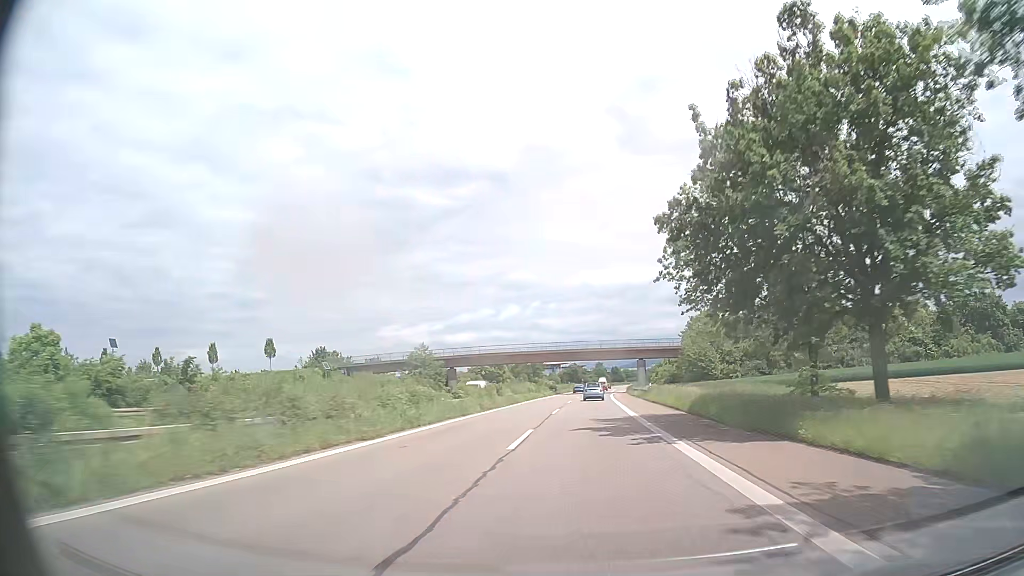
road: trunk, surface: asphalt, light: Day
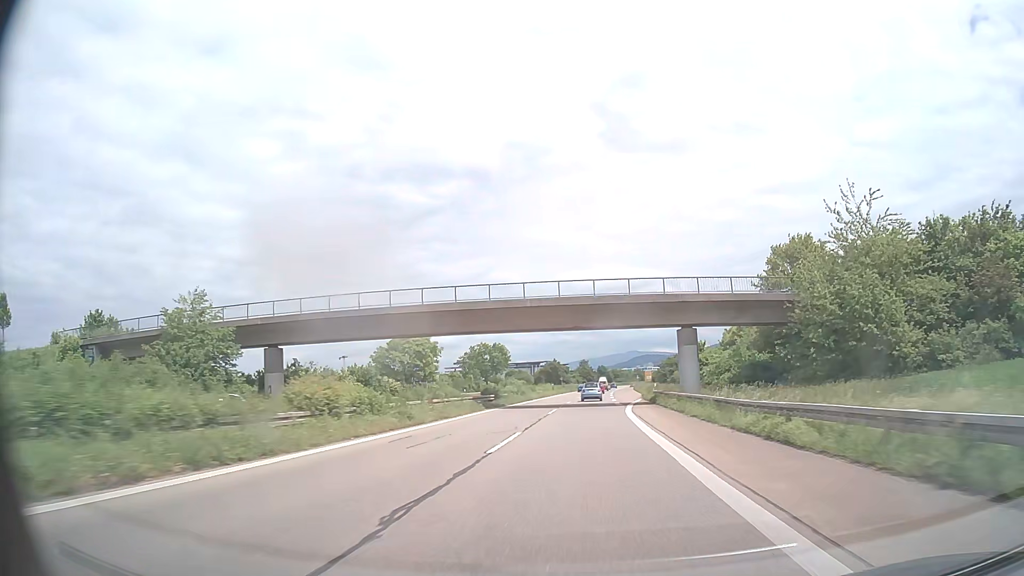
(+0.8, +54.8) m; +1°
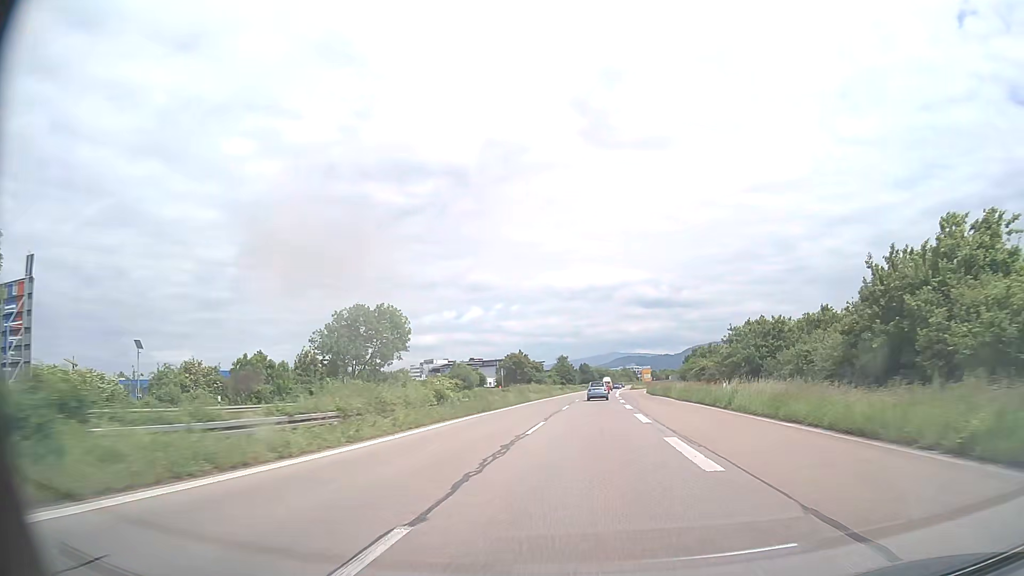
(+0.8, +67.7) m; +2°
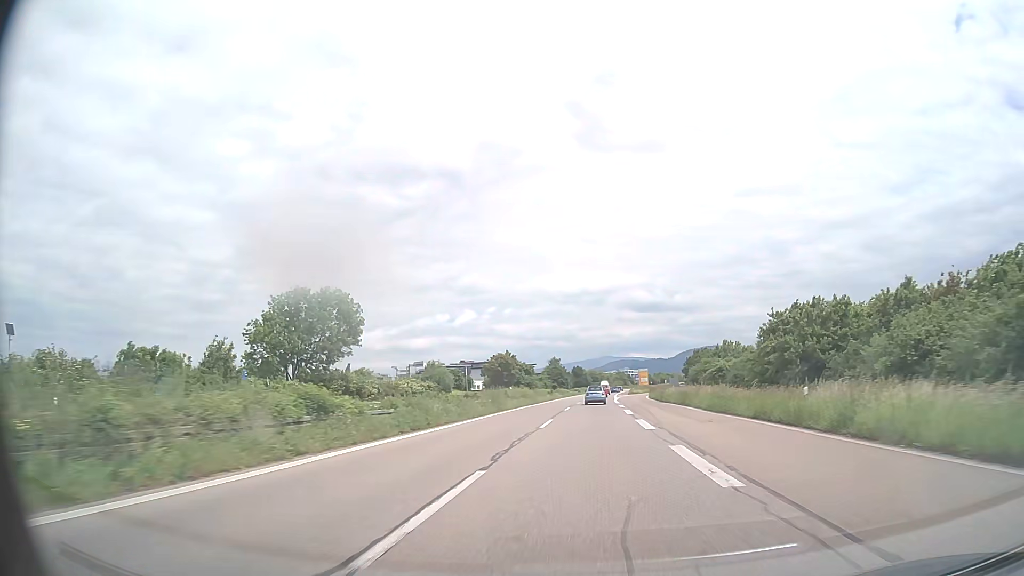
(+0.1, +13.5) m; 0°
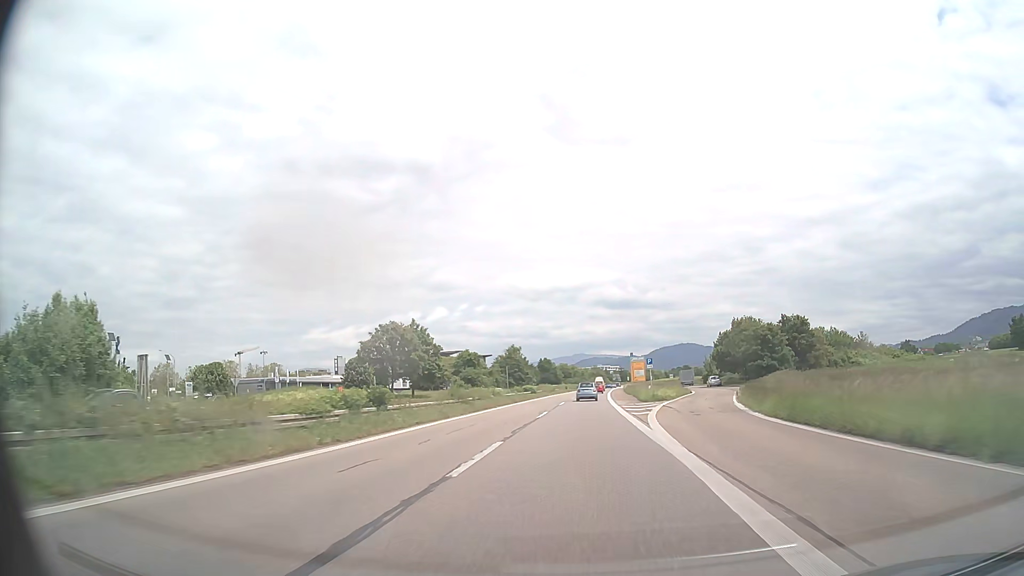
(+1.6, +67.6) m; +3°
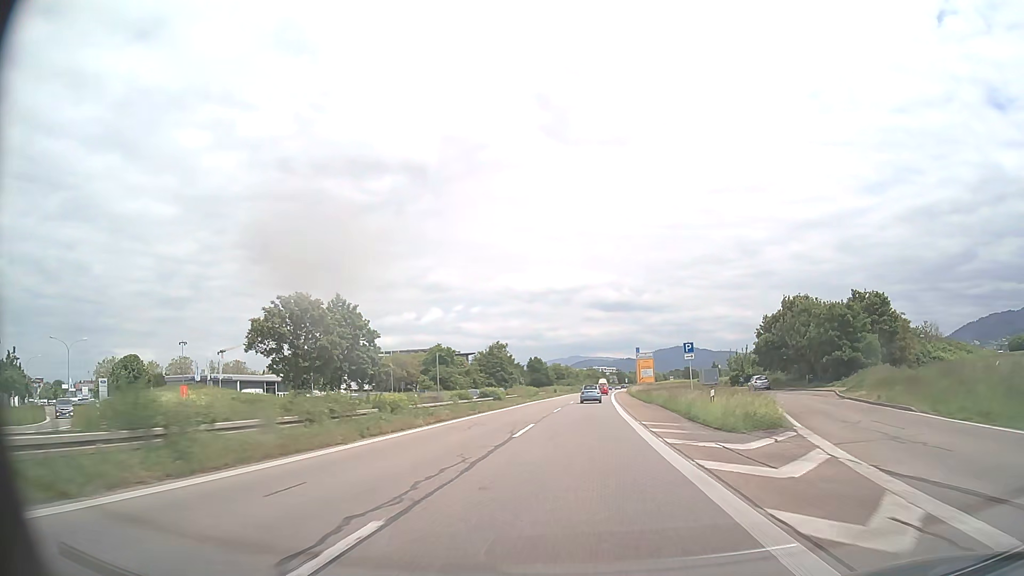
(+0.1, +27.2) m; 0°
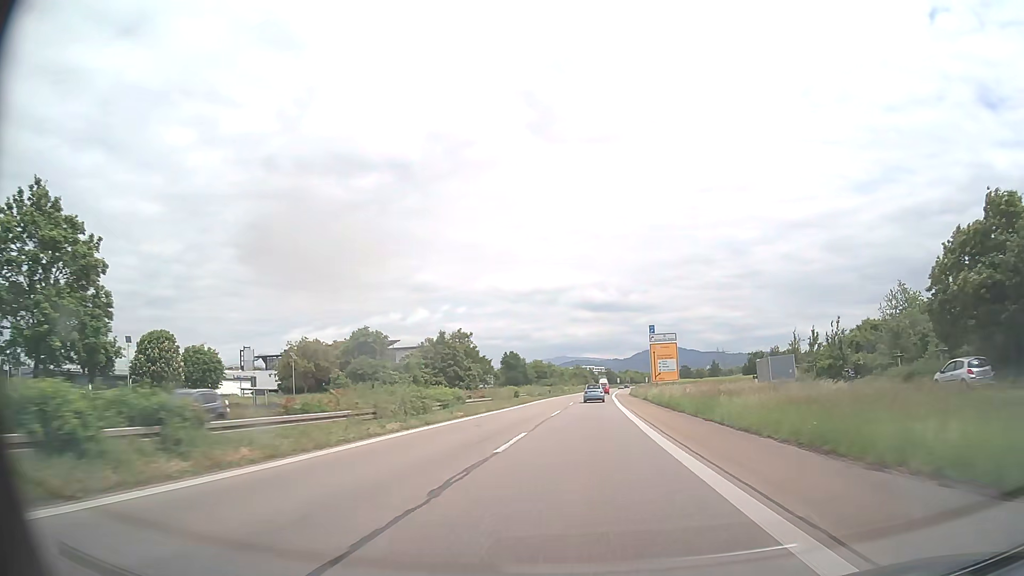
(+0.3, +41.0) m; +1°
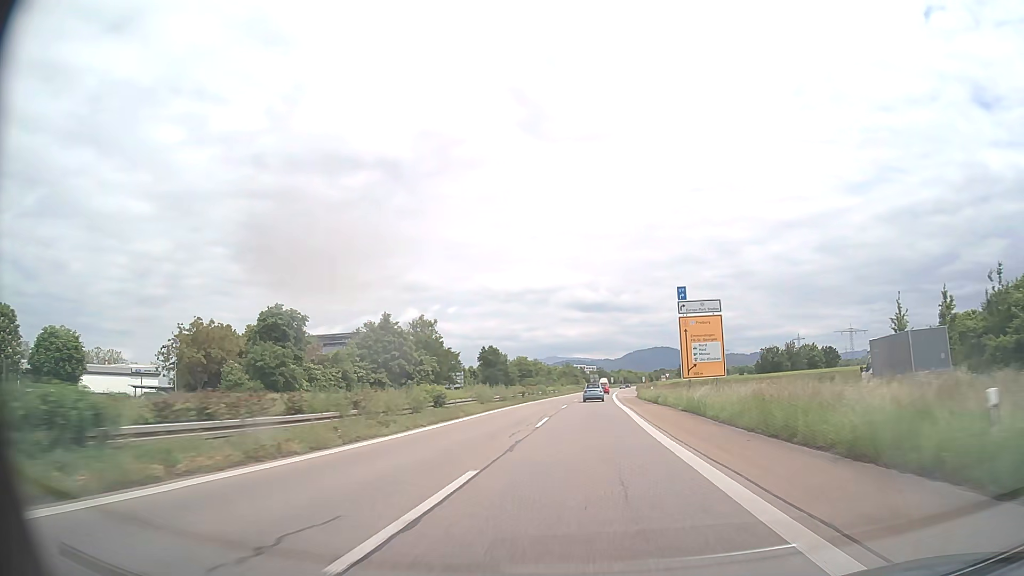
(+0.2, +27.4) m; +1°
(0, +10) (0, +20) (0, +30) (0, +40) (+1, +50) (+1, +60) (+1, +70) (+2, +80) (+2, +90) (+3, +100) m
